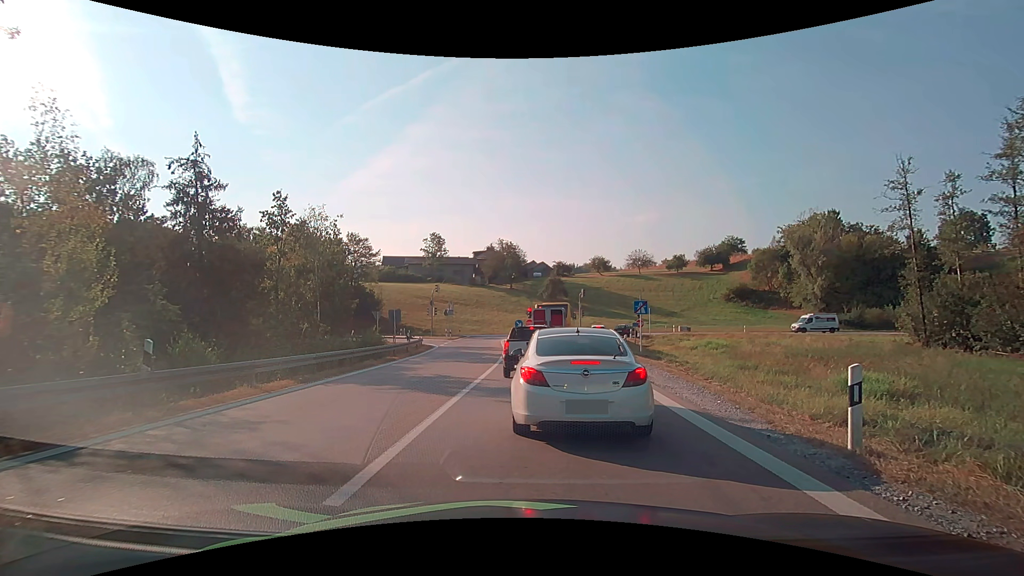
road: motorway_link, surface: asphalt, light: Day
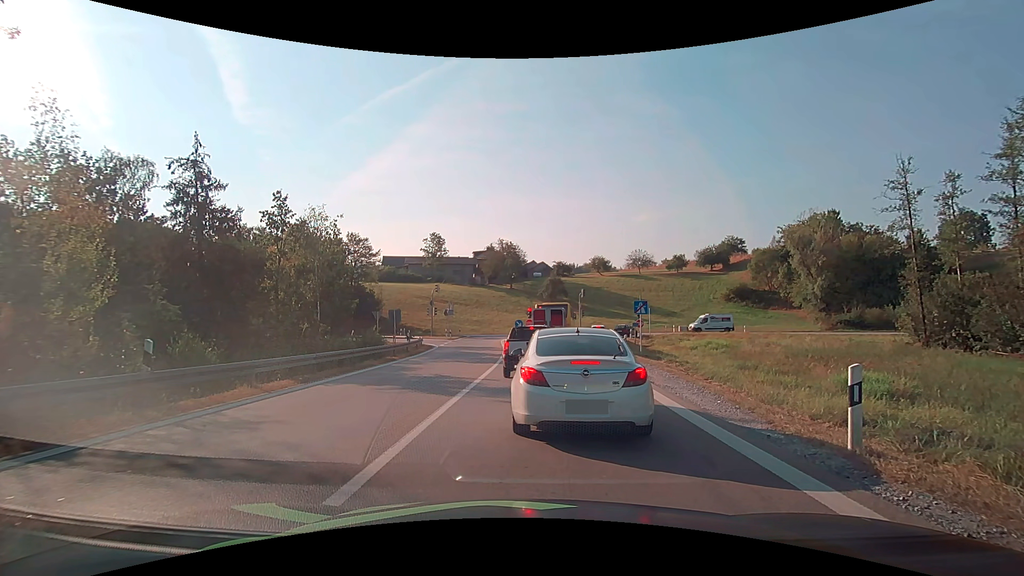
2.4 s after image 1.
(0.0, 0.0) m; 0°
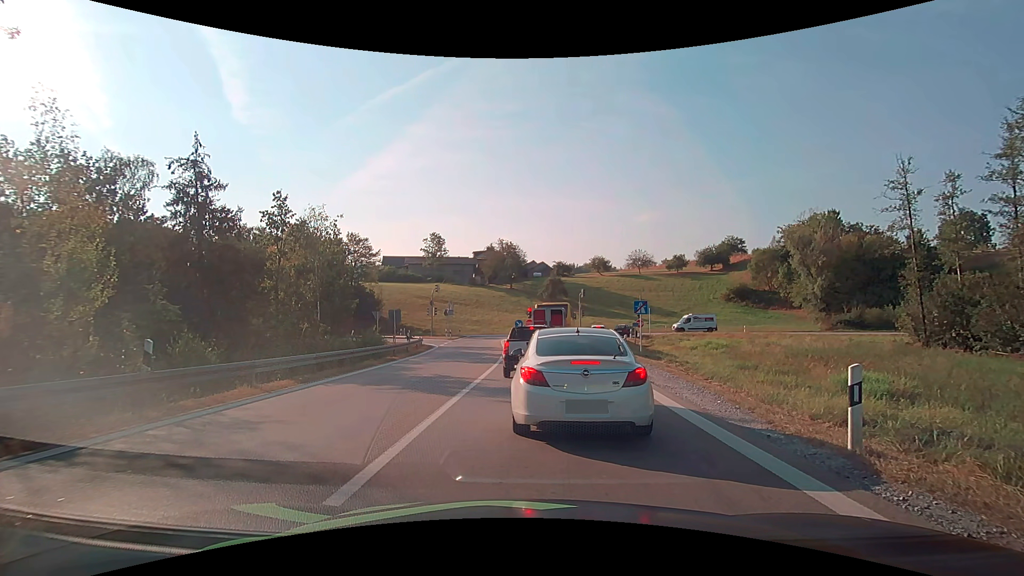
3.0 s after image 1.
(0.0, 0.0) m; 0°
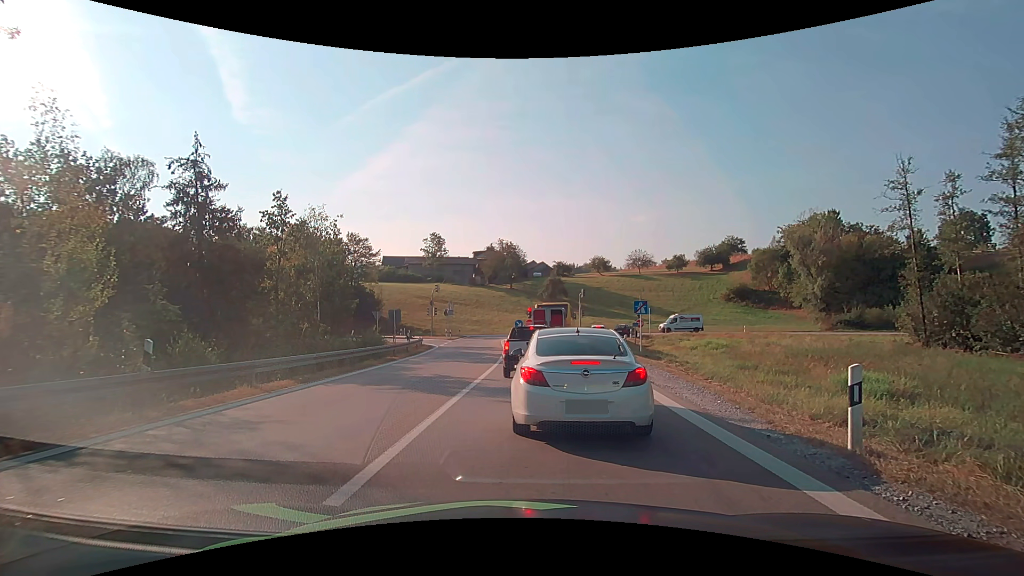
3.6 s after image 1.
(0.0, 0.0) m; 0°
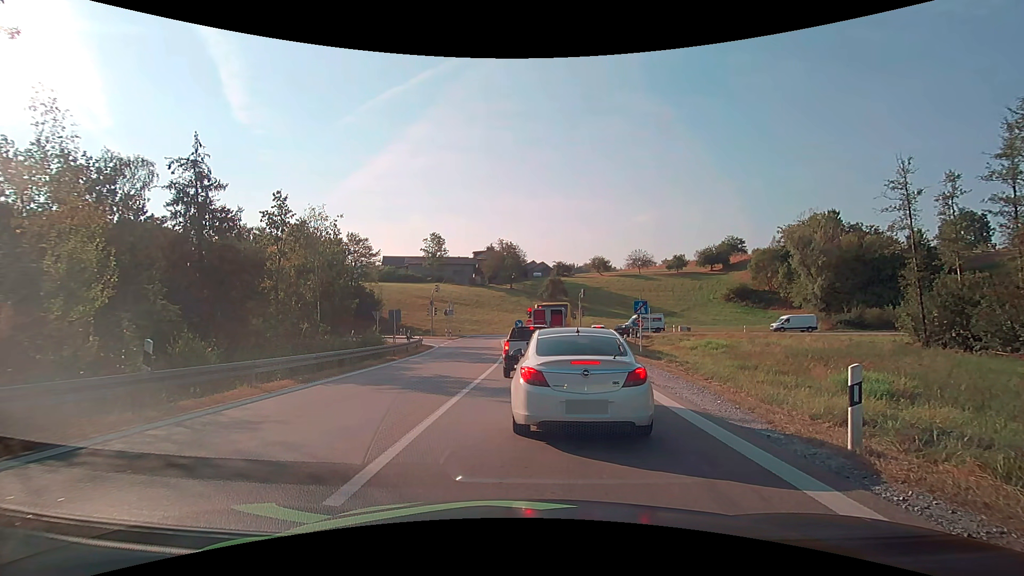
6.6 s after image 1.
(0.0, 0.0) m; 0°
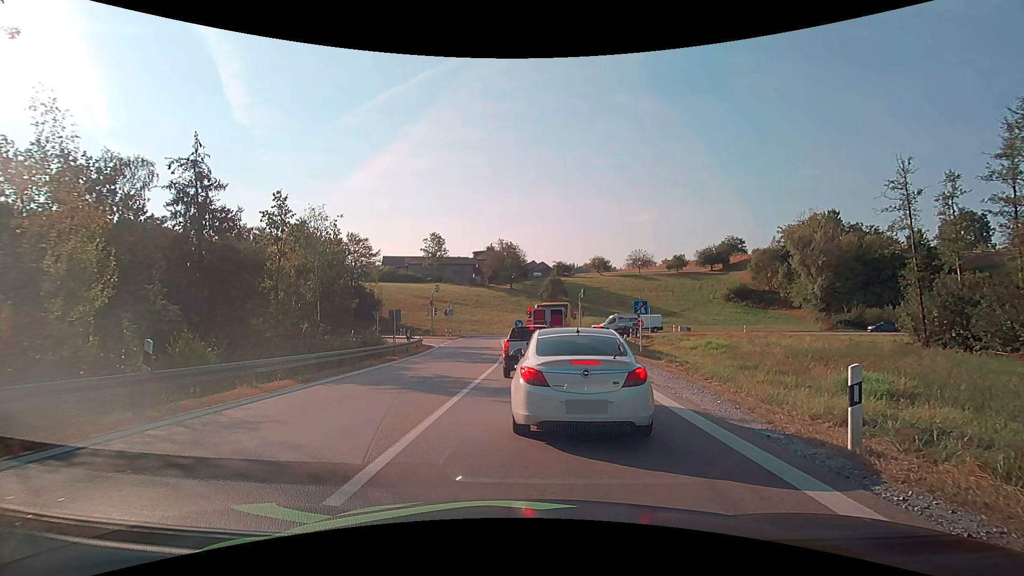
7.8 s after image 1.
(0.0, 0.0) m; 0°
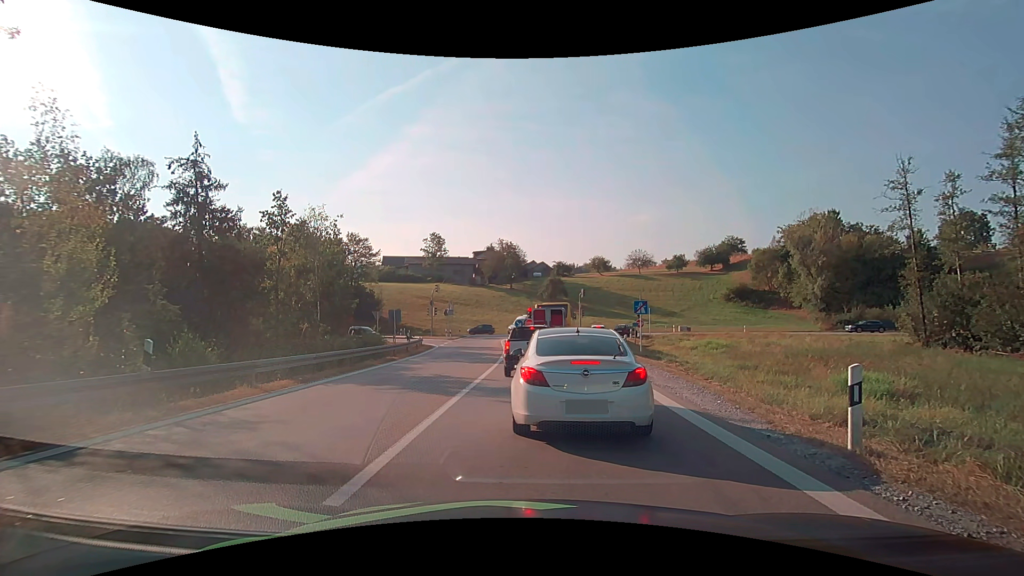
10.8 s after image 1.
(0.0, 0.0) m; 0°
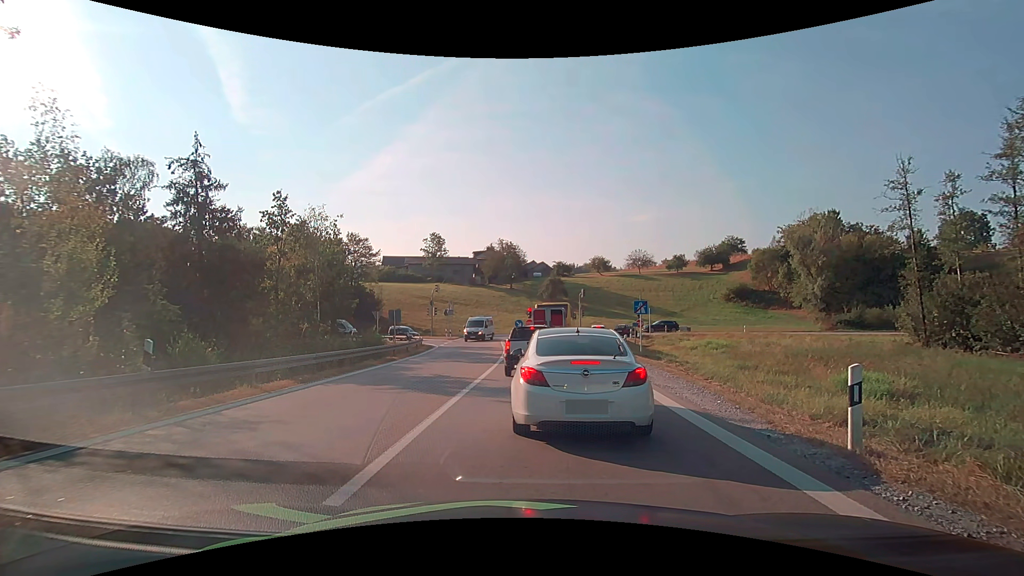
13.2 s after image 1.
(0.0, 0.0) m; 0°
